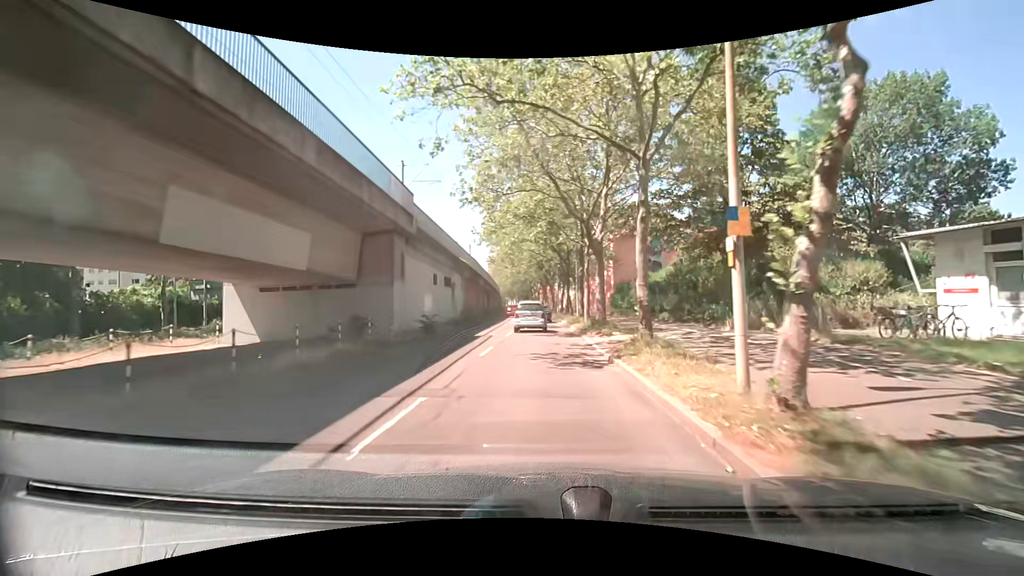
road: tertiary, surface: asphalt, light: Day
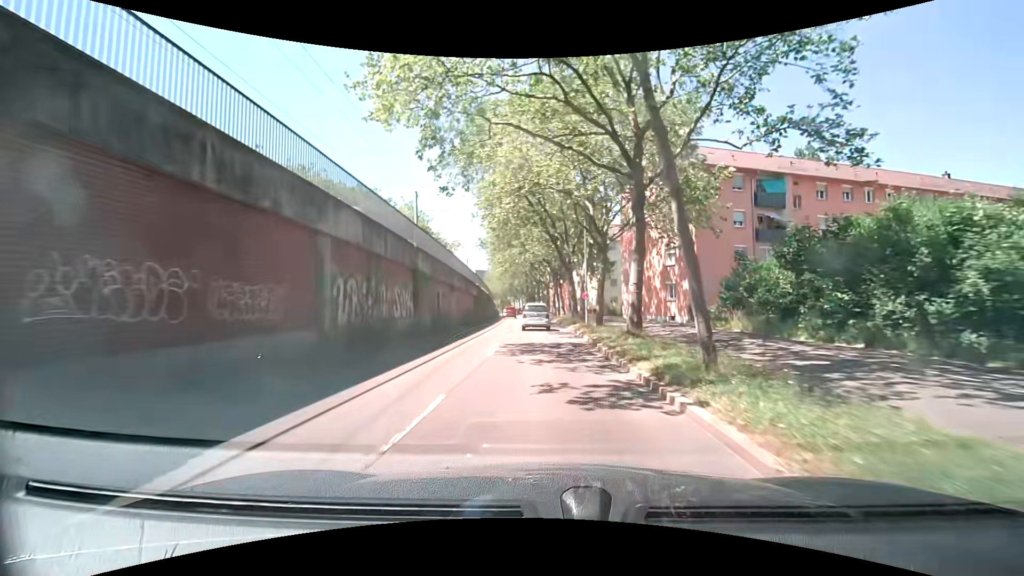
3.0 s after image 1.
(-0.3, +36.0) m; -1°
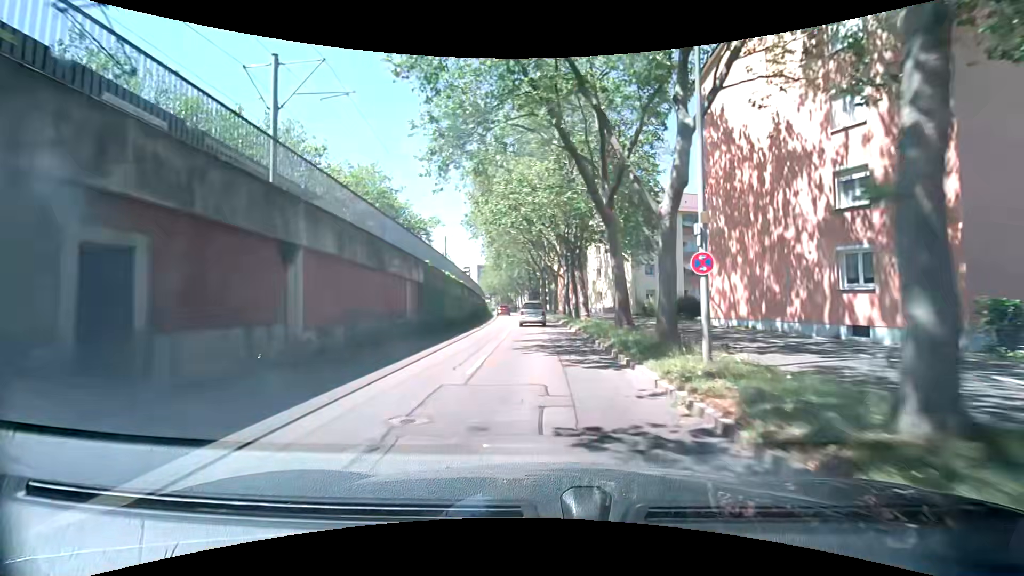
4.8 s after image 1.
(-0.4, +22.1) m; -1°
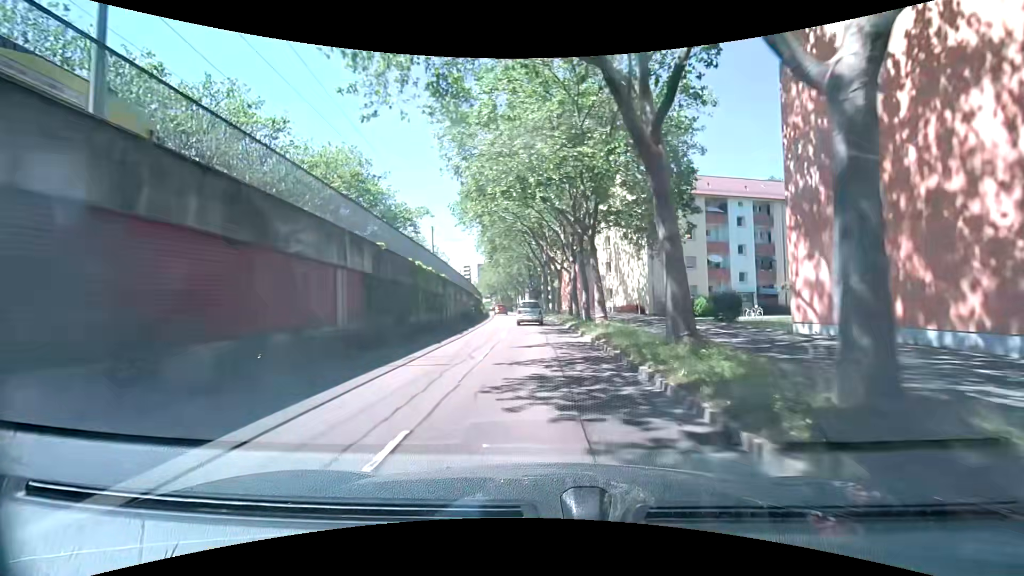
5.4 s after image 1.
(-0.1, +7.4) m; 0°
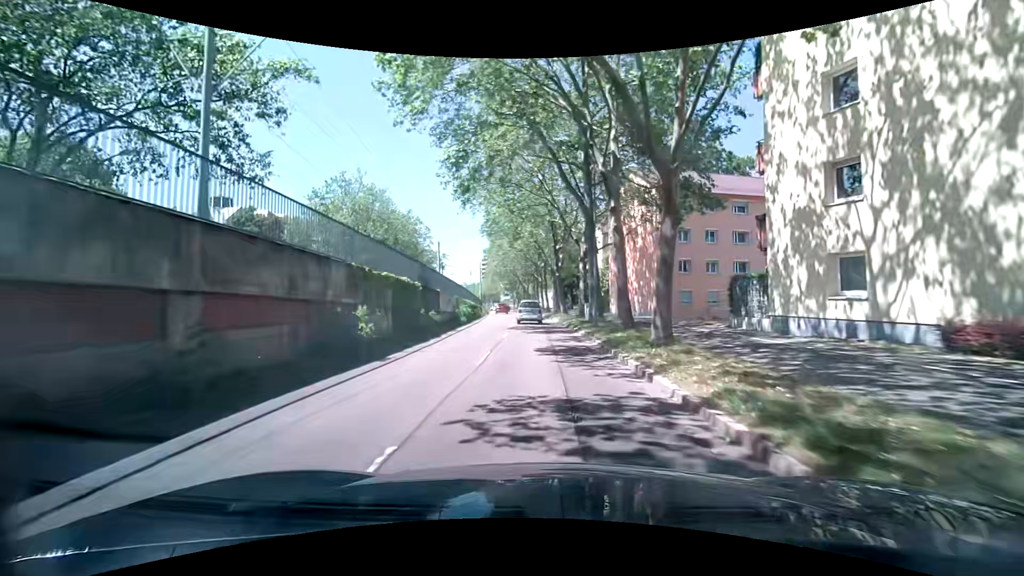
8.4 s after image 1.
(-1.5, +37.2) m; -3°
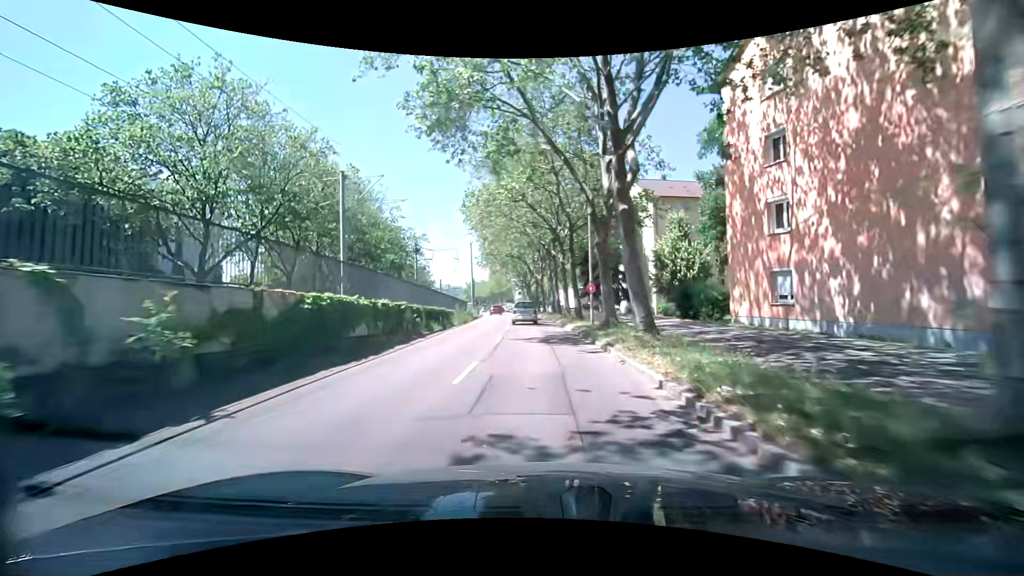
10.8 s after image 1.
(-0.7, +29.8) m; -2°
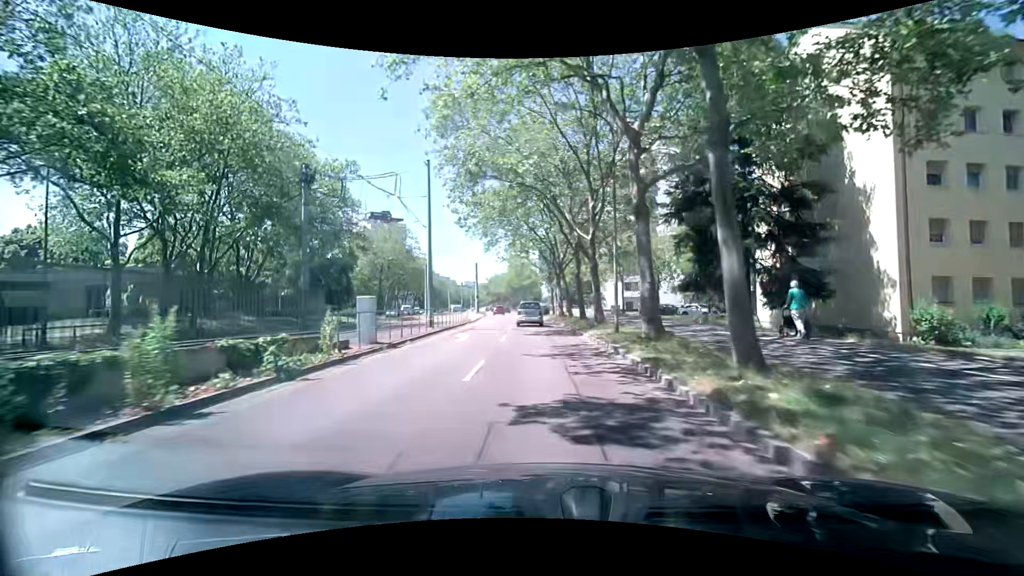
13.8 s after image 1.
(-1.3, +35.9) m; -4°
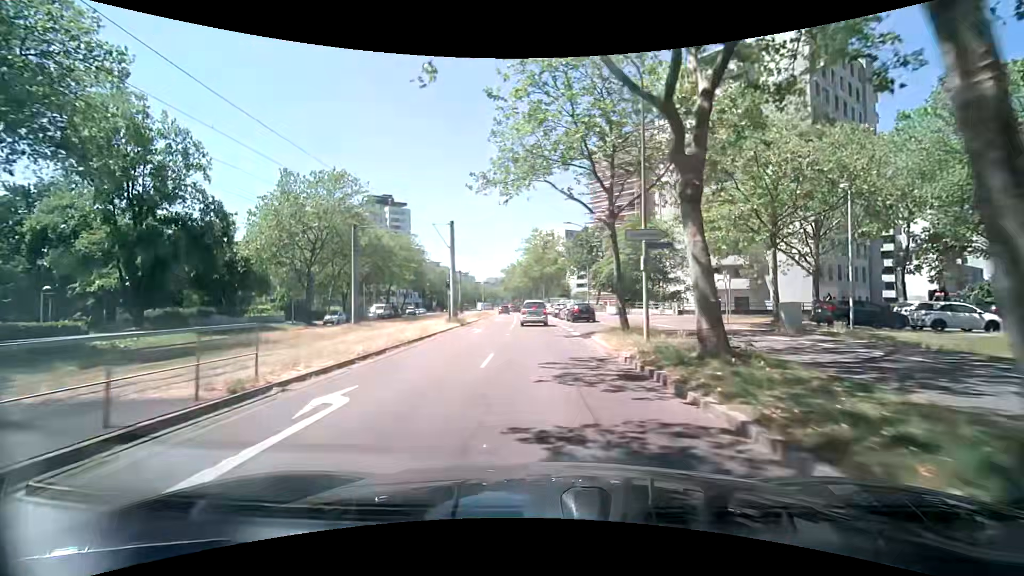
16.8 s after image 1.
(-1.0, +34.2) m; -3°
